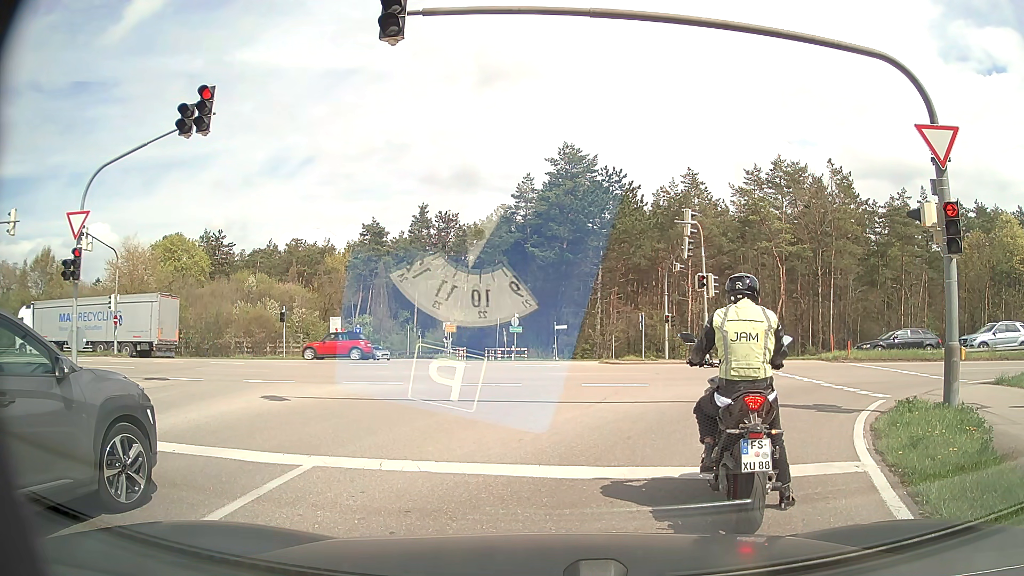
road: secondary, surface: asphalt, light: Day
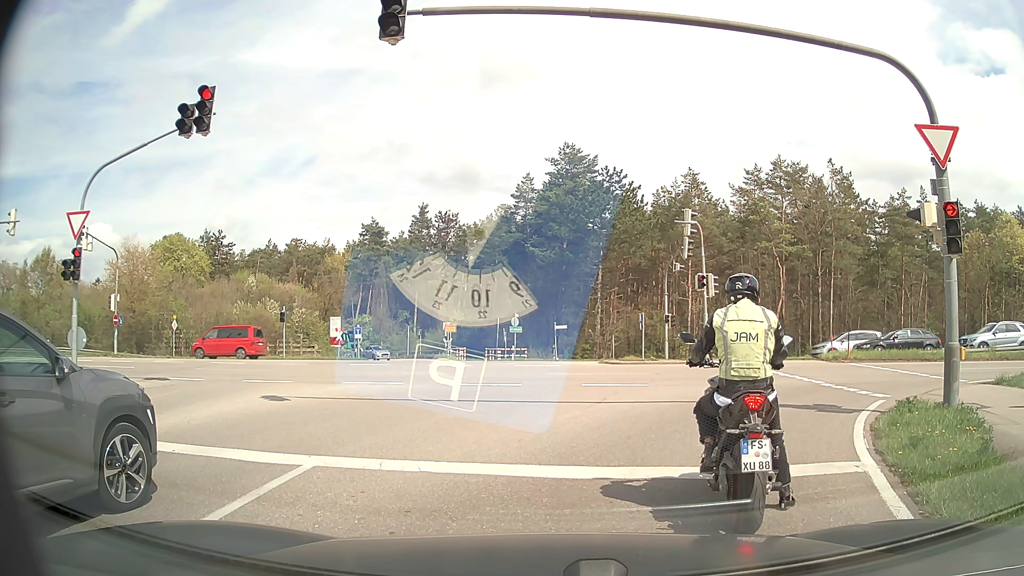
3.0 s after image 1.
(0.0, 0.0) m; 0°
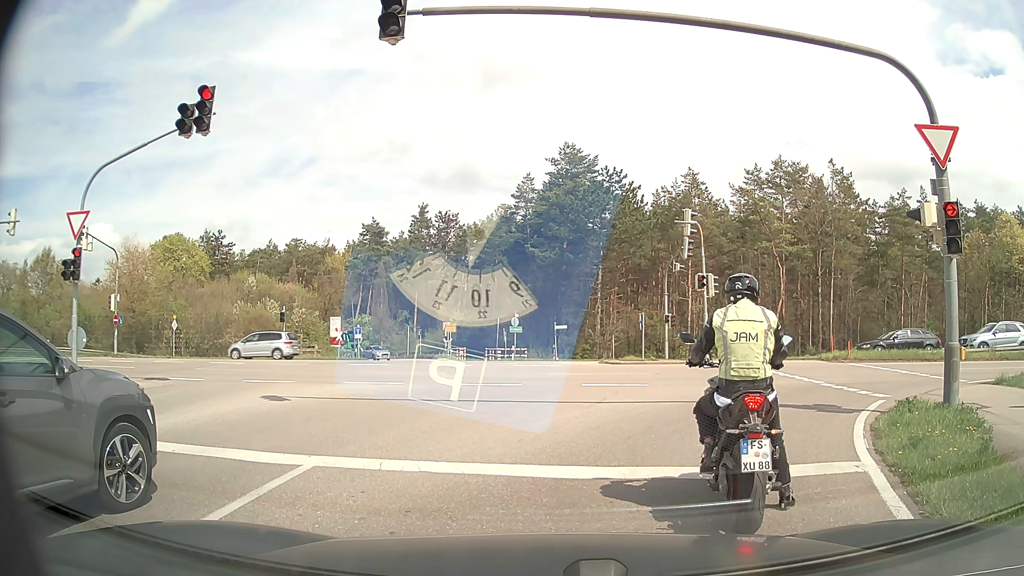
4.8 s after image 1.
(0.0, 0.0) m; 0°
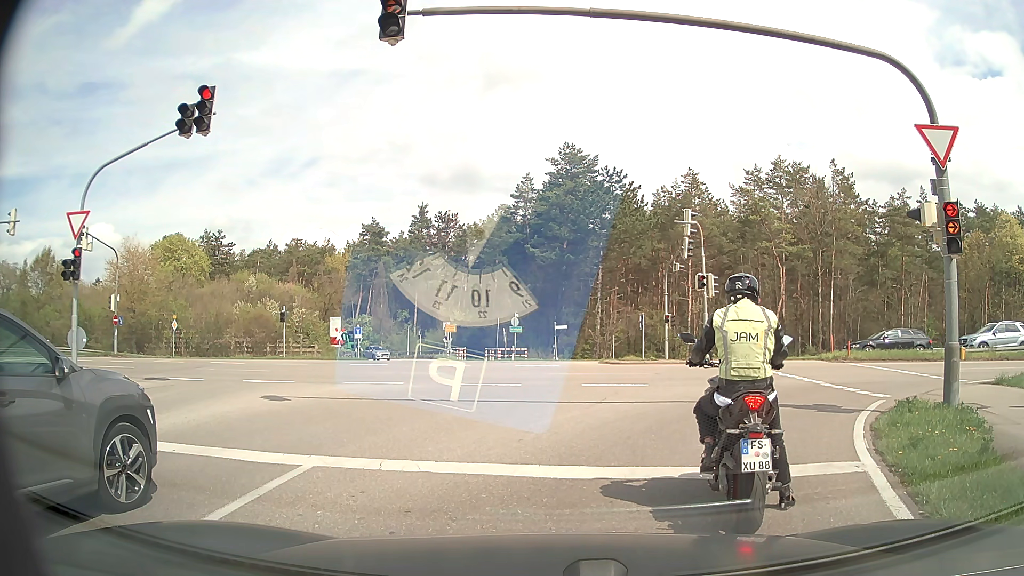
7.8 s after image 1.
(0.0, 0.0) m; 0°
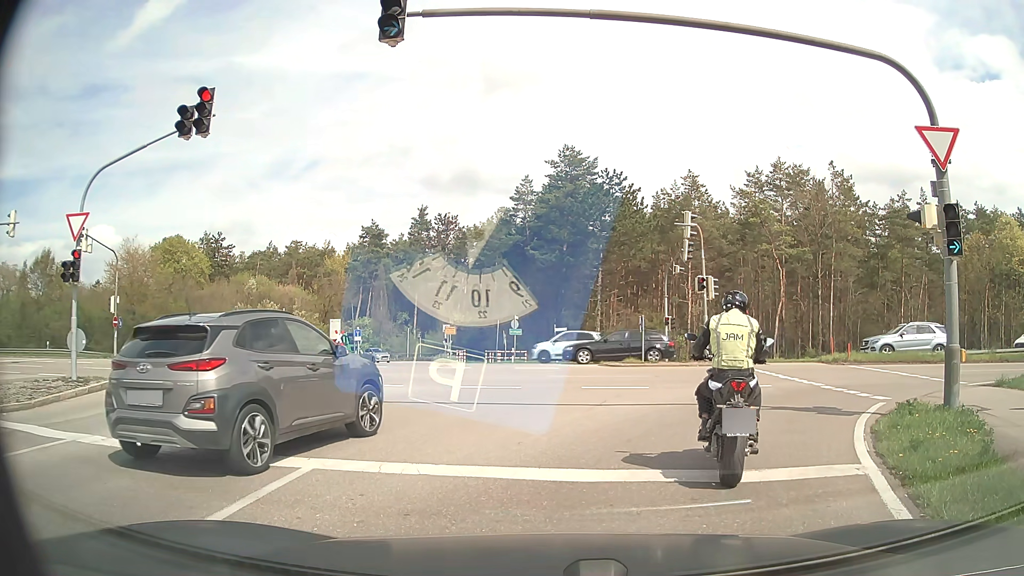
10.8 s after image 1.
(0.0, 0.0) m; 0°
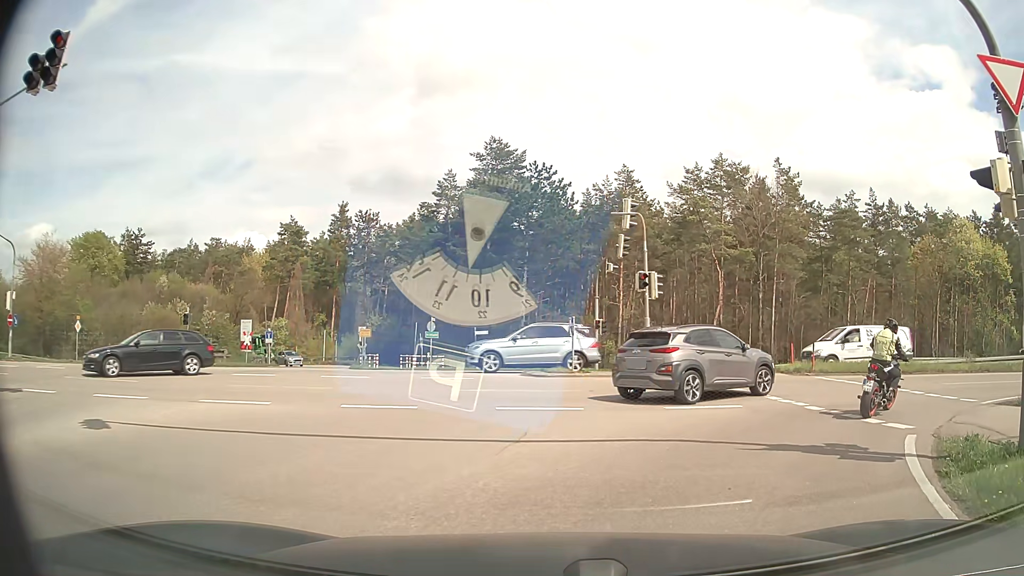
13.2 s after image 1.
(+0.3, +4.1) m; +7°
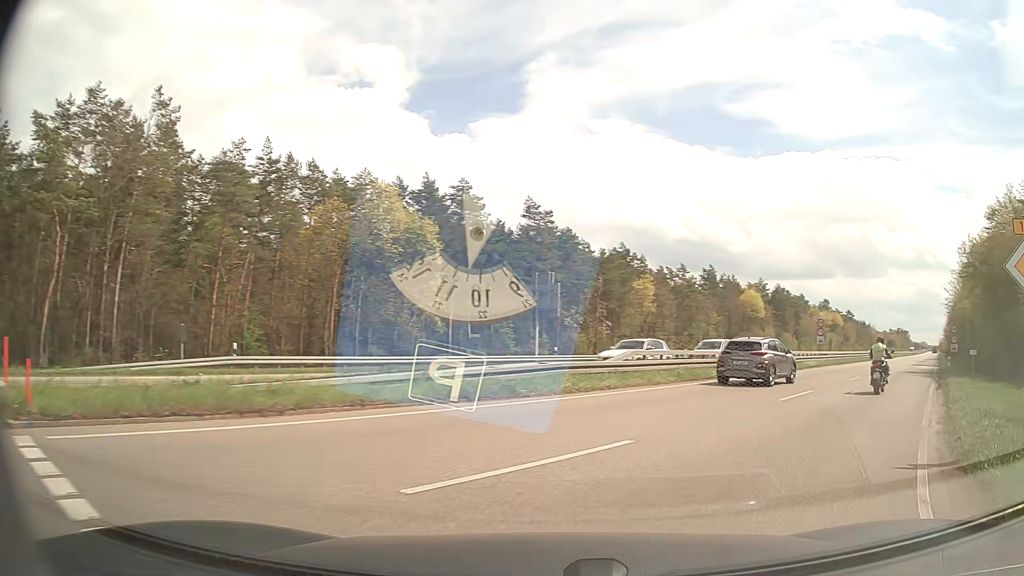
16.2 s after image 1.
(+7.0, +13.9) m; +52°
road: primary
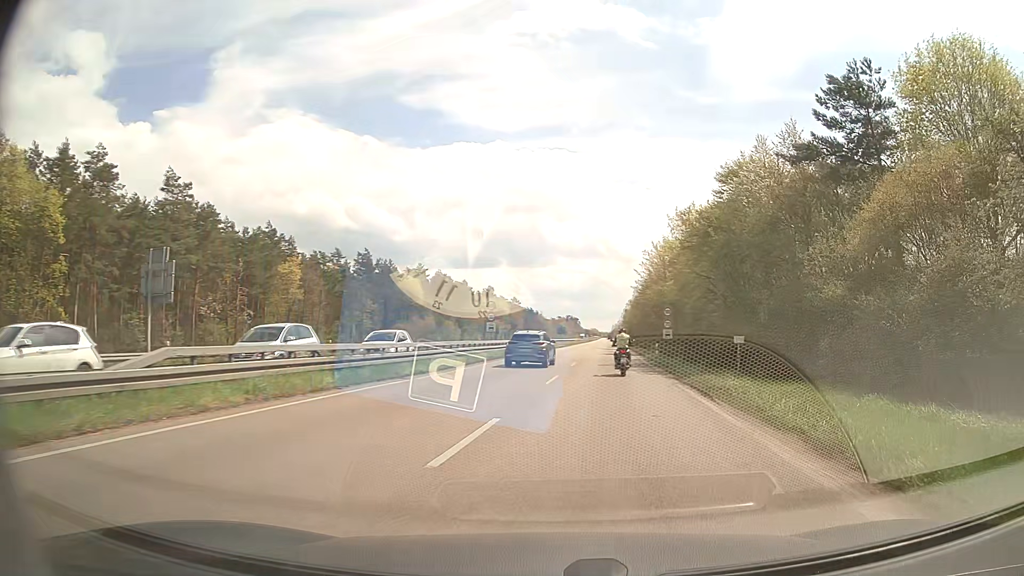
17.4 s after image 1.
(+2.9, +9.7) m; +30°
(+1, +10) (+2, +20) (+3, +30) (+3, +40) (+4, +50) (+5, +60) (+6, +70) (+6, +80) (+7, +90) (+8, +100) m
